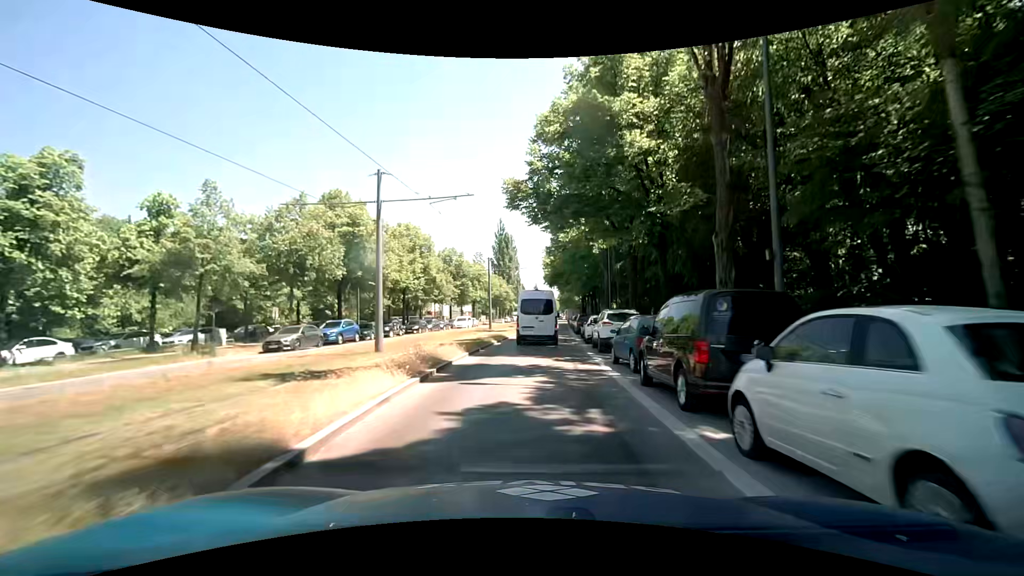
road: secondary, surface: asphalt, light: Day
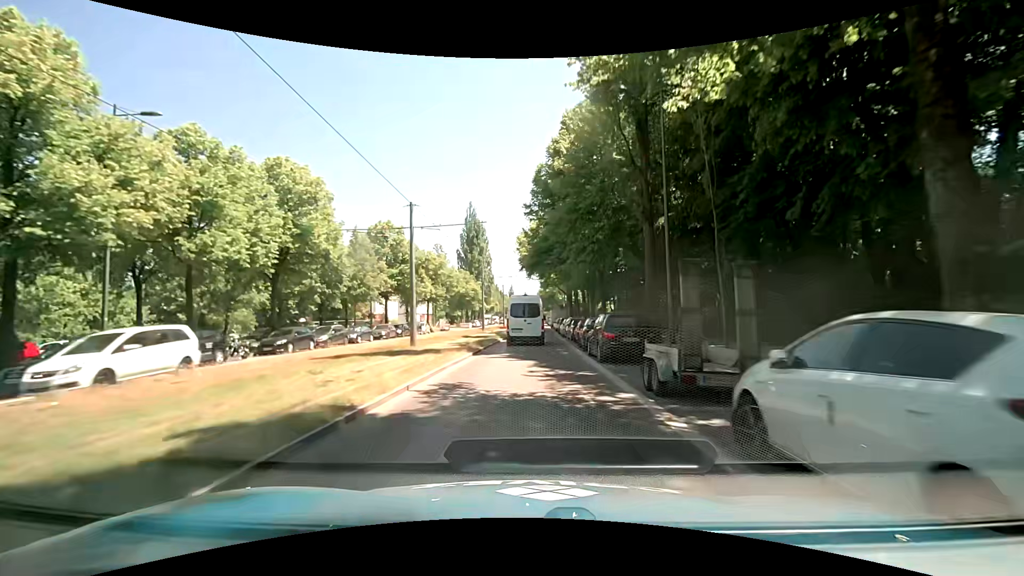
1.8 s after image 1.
(+0.6, +23.7) m; +2°
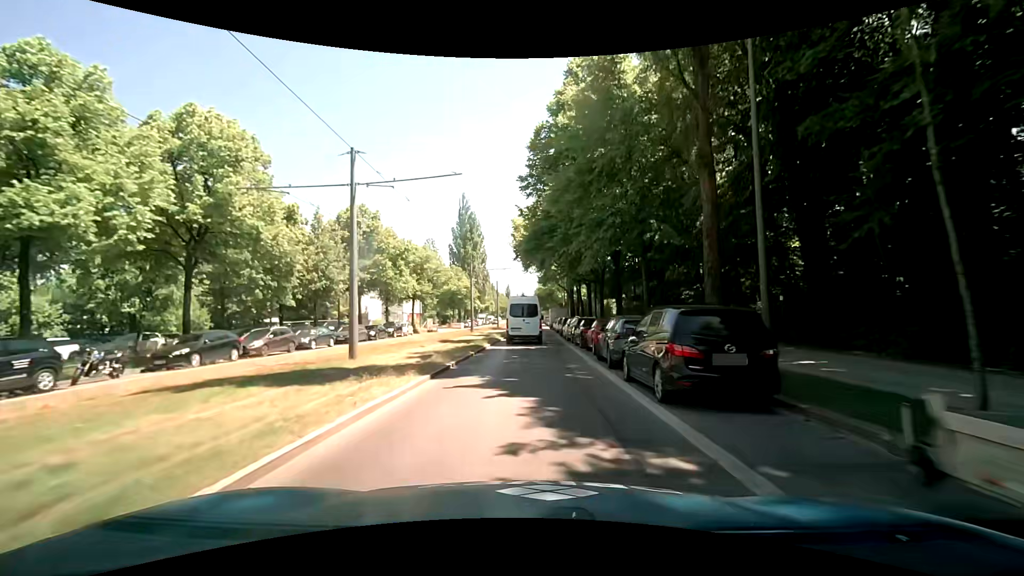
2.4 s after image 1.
(+0.1, +7.7) m; 0°
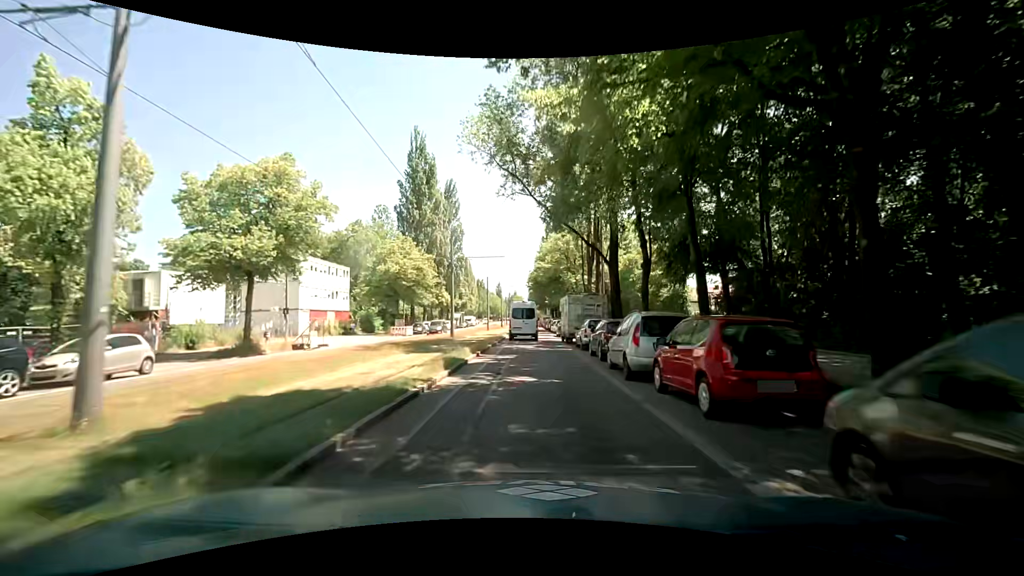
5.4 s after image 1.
(+0.7, +38.8) m; 0°
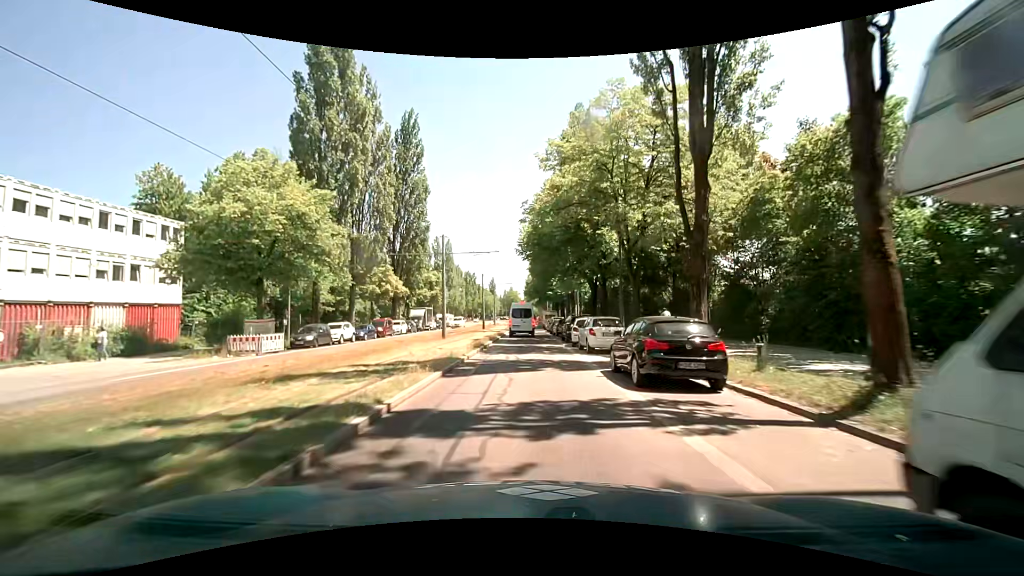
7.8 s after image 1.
(+0.6, +31.3) m; +1°
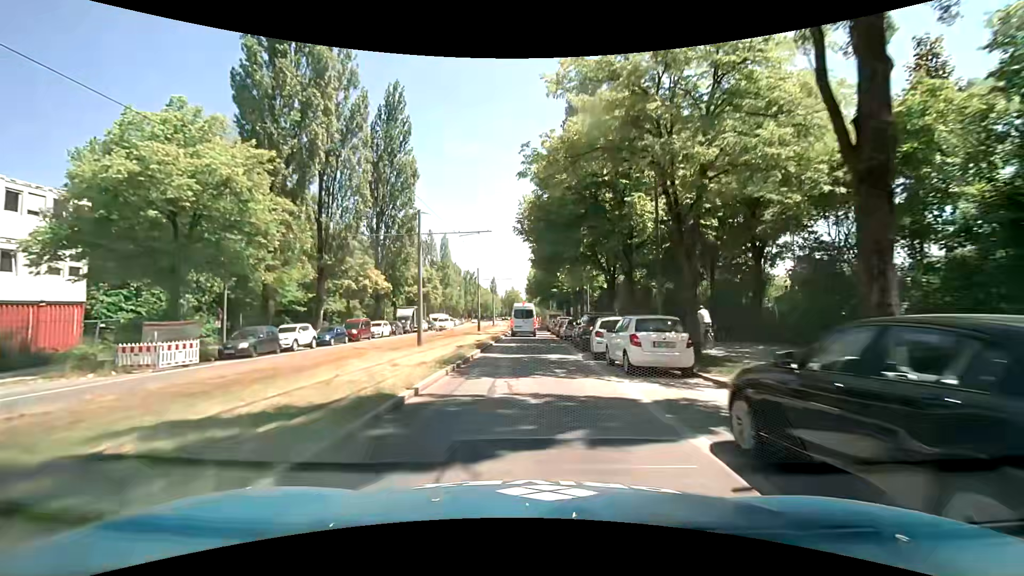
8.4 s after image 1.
(+0.1, +7.8) m; -1°
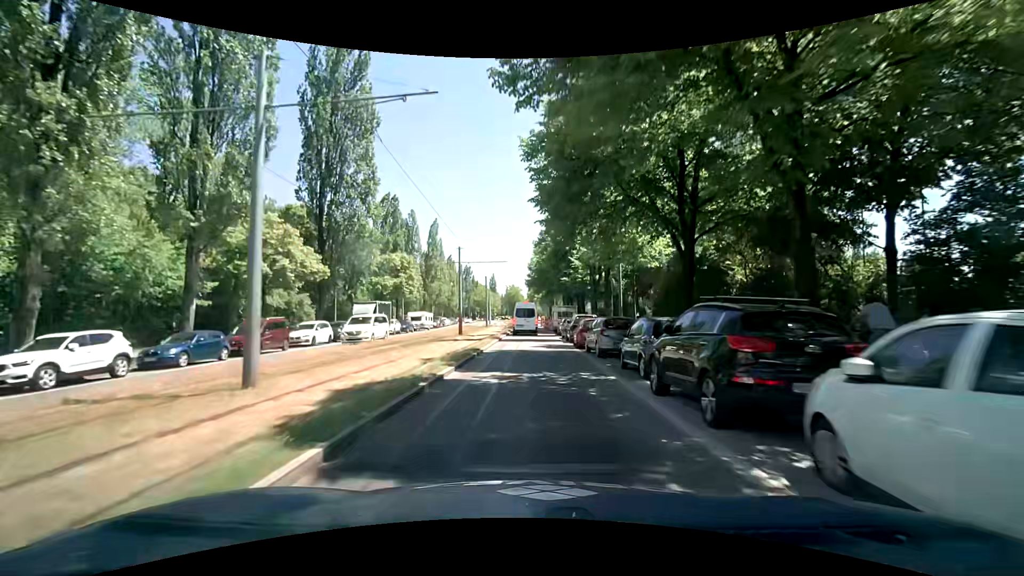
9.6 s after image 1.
(+0.4, +15.6) m; +2°
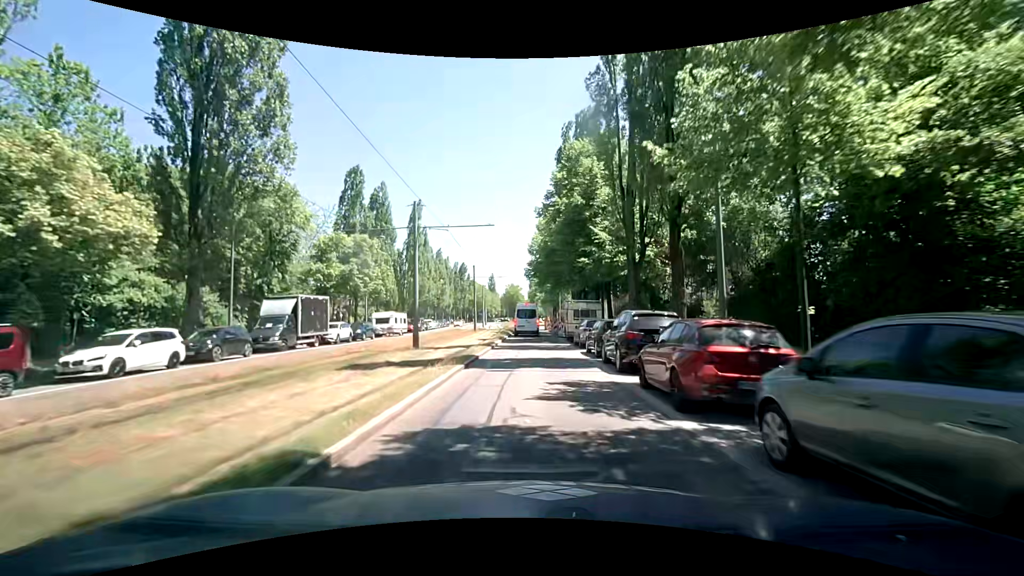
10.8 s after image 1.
(-0.1, +15.6) m; 0°
(0, +10) (0, +20) (0, +30) (0, +40) (0, +50) (0, +60) (0, +70) (0, +80) (+1, +90) (+1, +100) m
